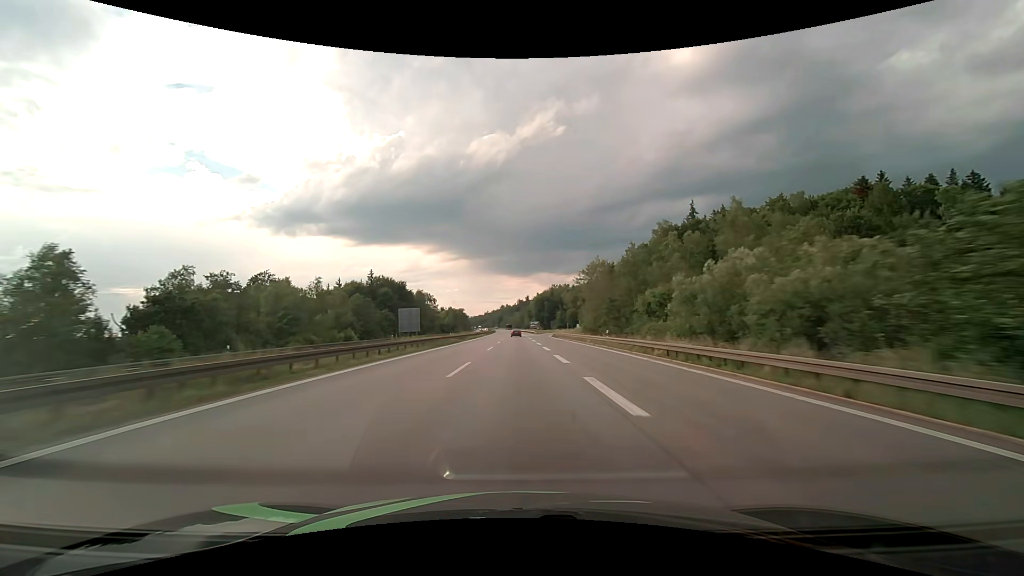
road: motorway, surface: asphalt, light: Day
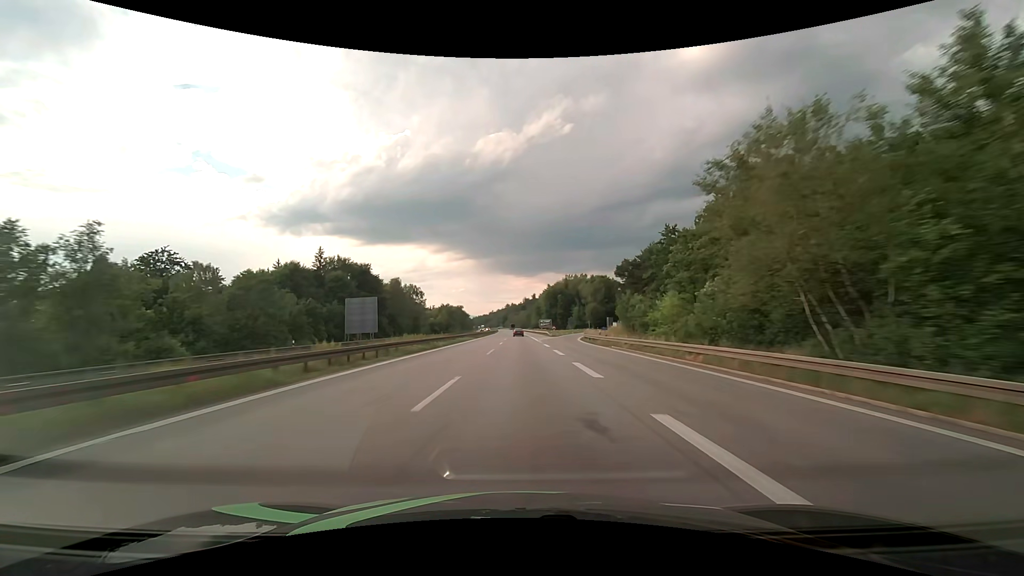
(-0.3, +41.9) m; -1°
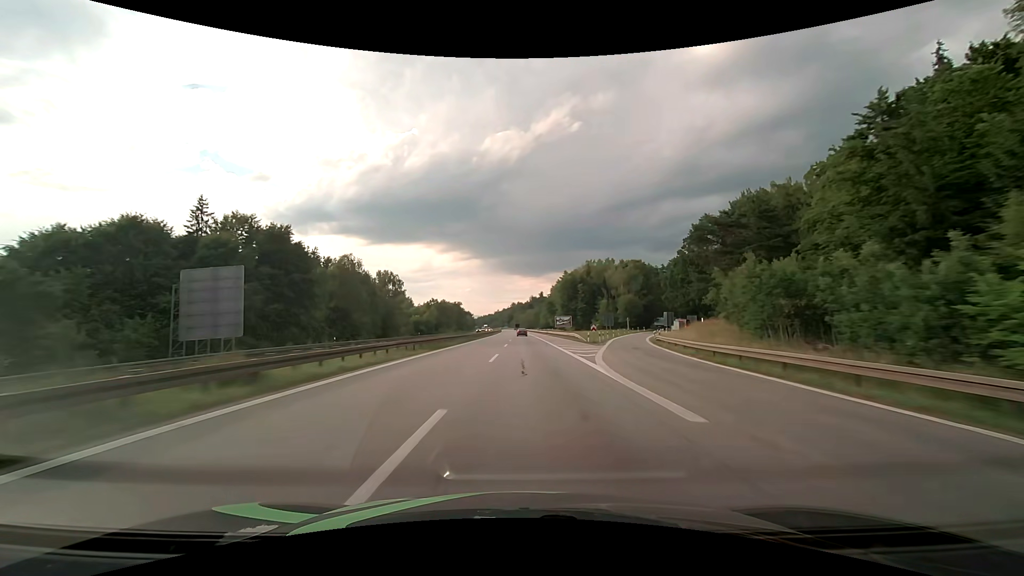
(-0.4, +42.2) m; -1°
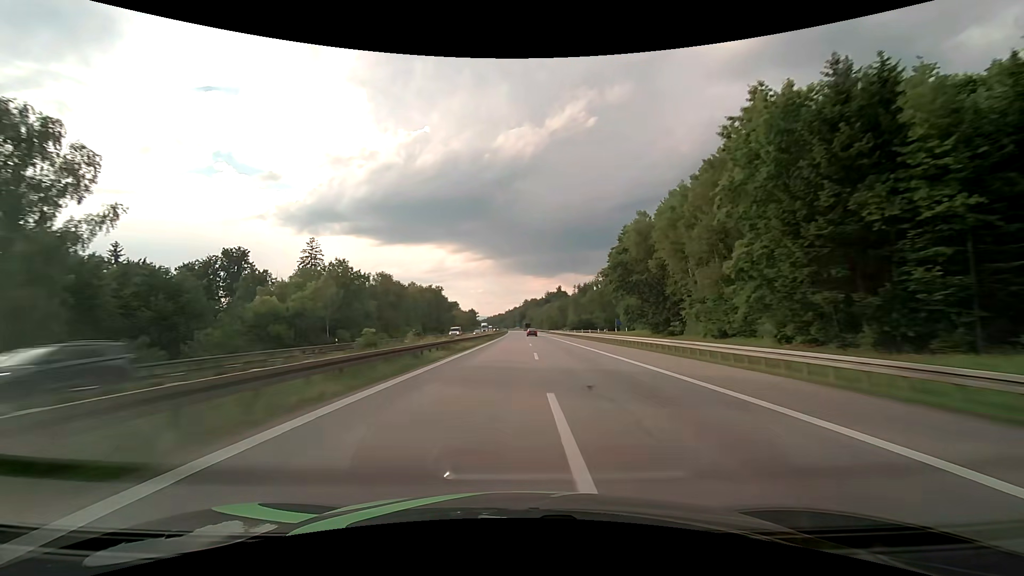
(-1.4, +106.0) m; -1°
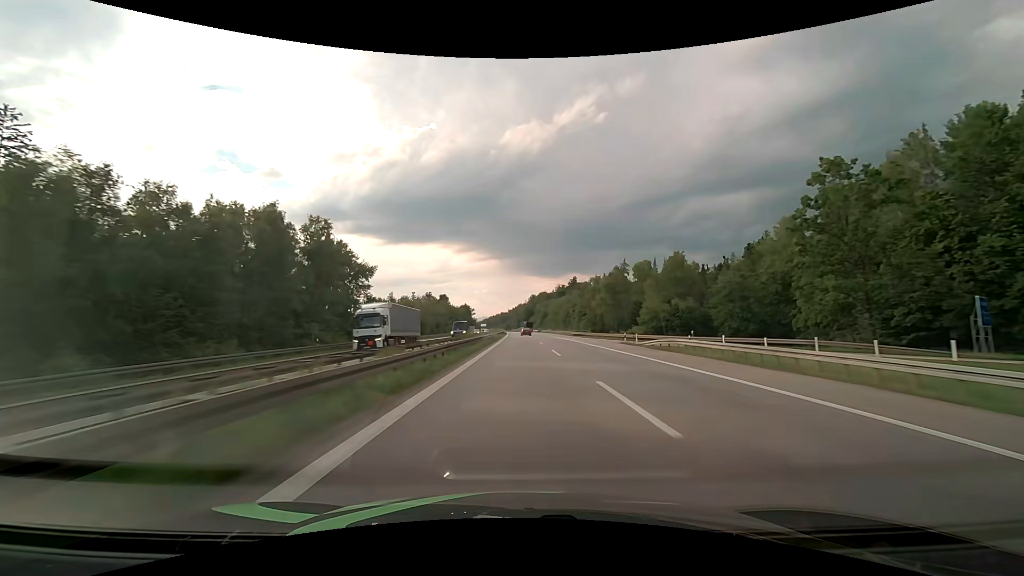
(-0.6, +105.5) m; -1°
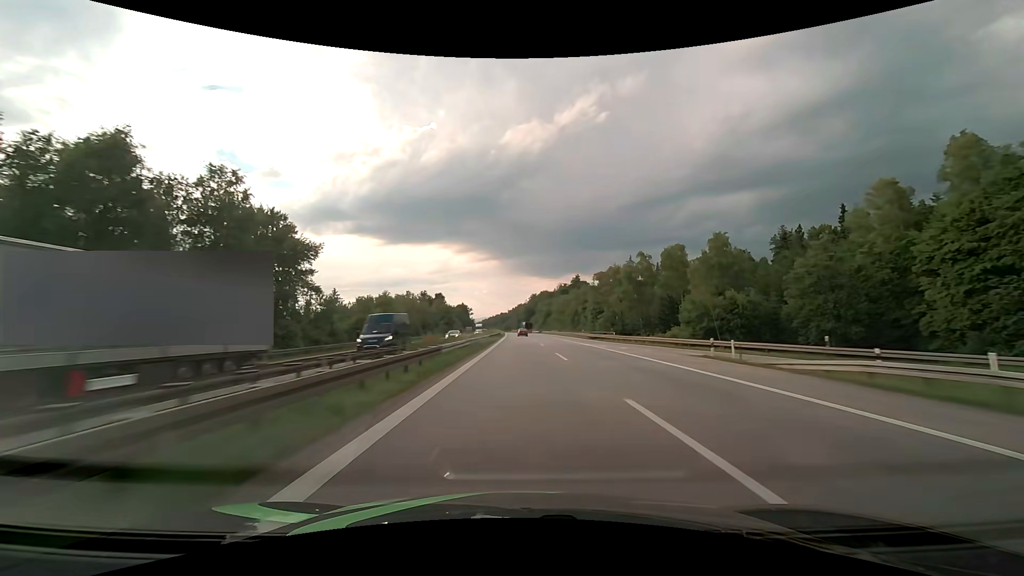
(0.0, +21.0) m; 0°
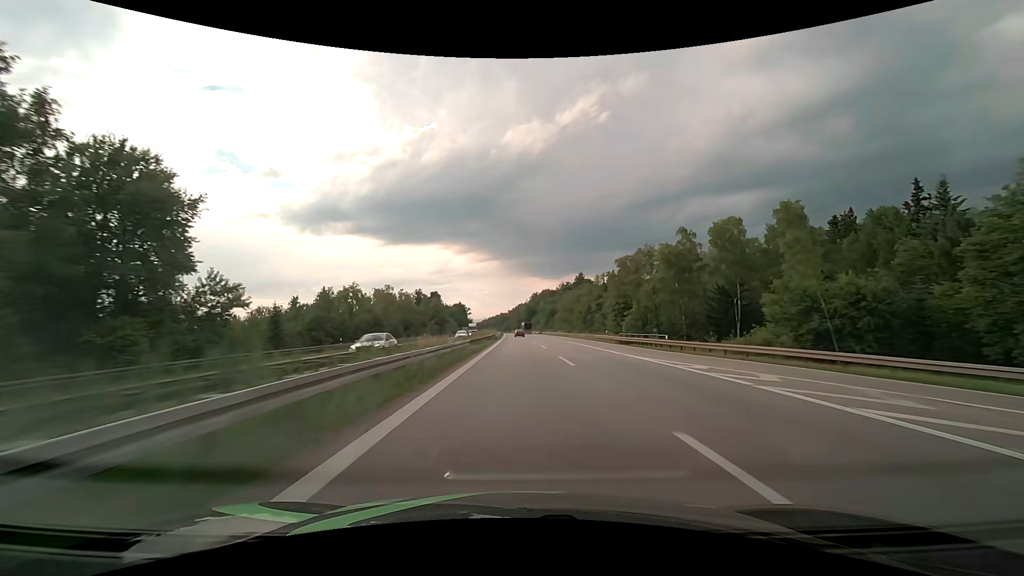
(0.0, +20.9) m; 0°
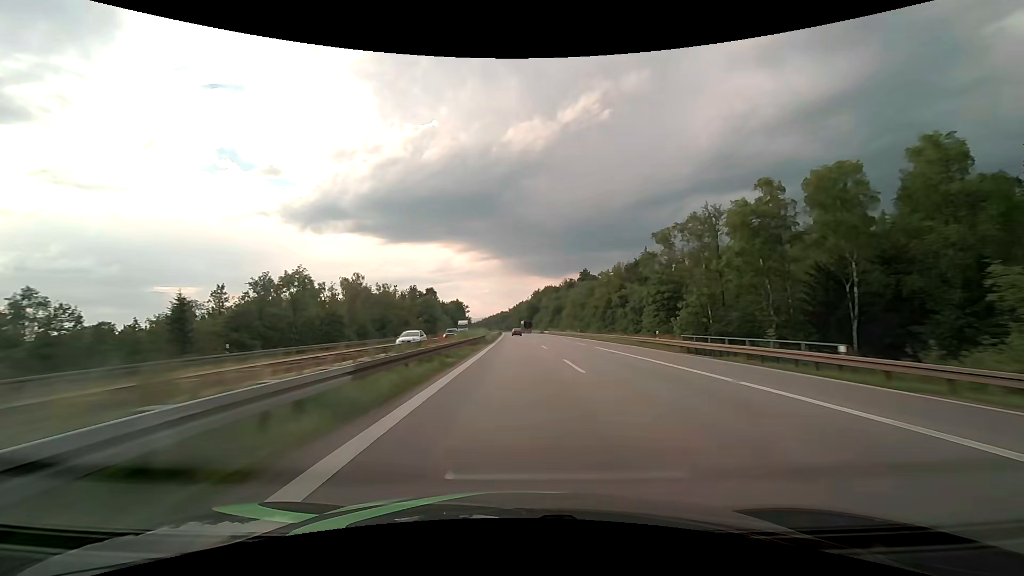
(0.0, +20.9) m; 0°
(0, +10) (0, +20) (0, +30) (0, +40) (0, +50) (0, +60) (0, +70) (-1, +80) (-1, +90) (-1, +100) m
